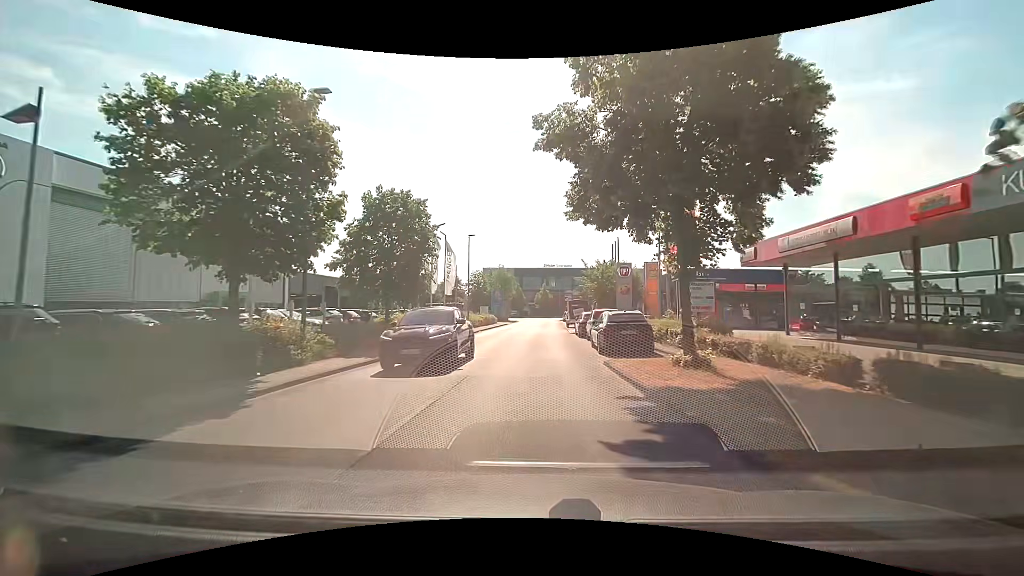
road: unclassified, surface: asphalt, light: Day
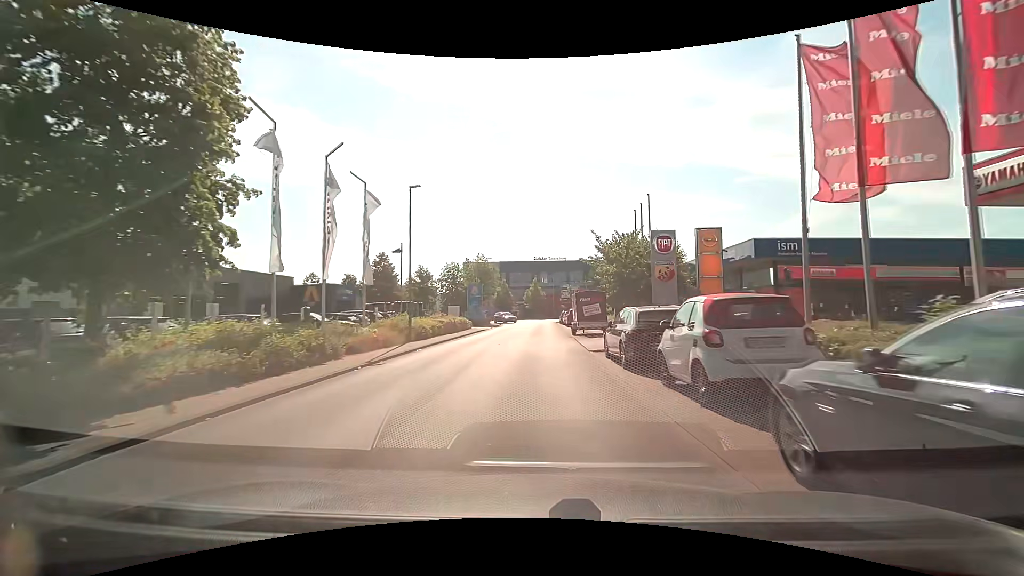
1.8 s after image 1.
(+0.5, +16.8) m; +2°
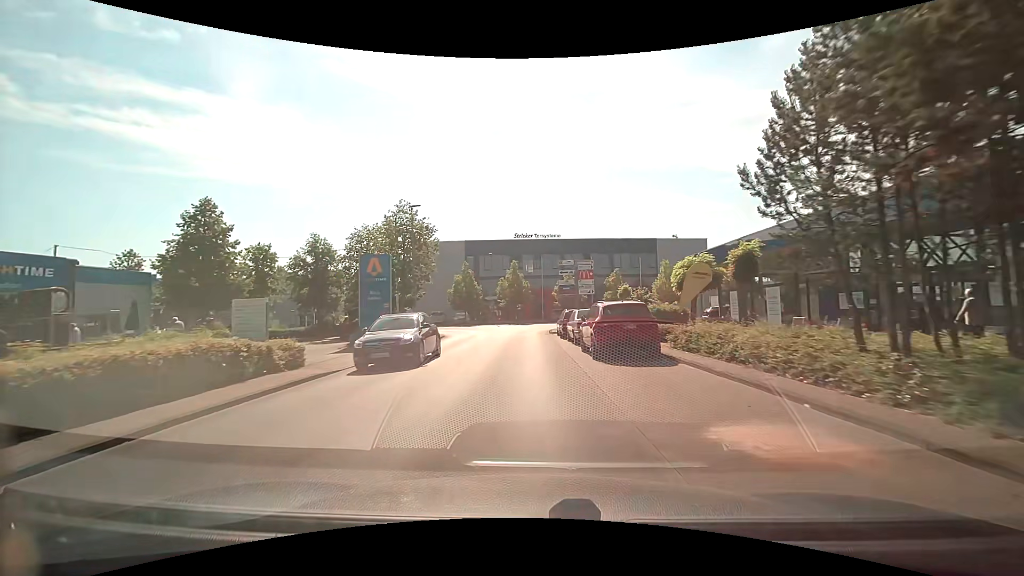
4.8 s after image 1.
(+1.0, +29.9) m; +3°
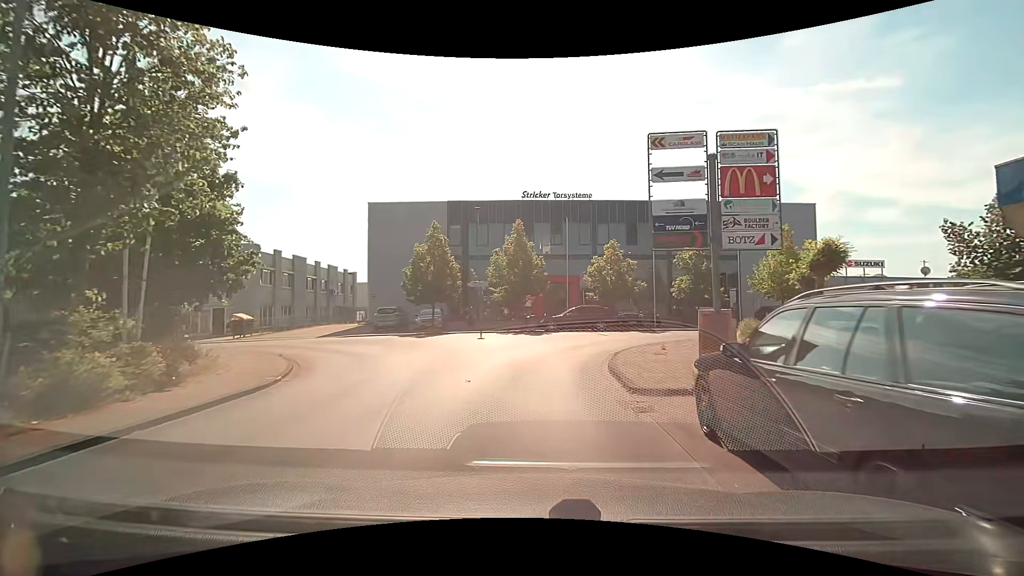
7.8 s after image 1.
(-0.6, +23.0) m; -2°
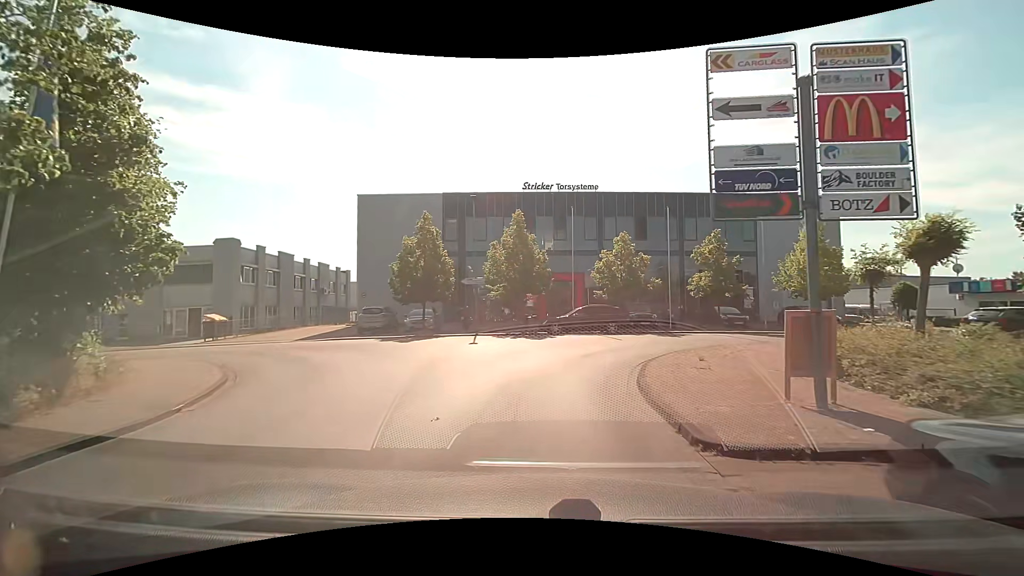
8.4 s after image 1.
(0.0, +3.1) m; 0°
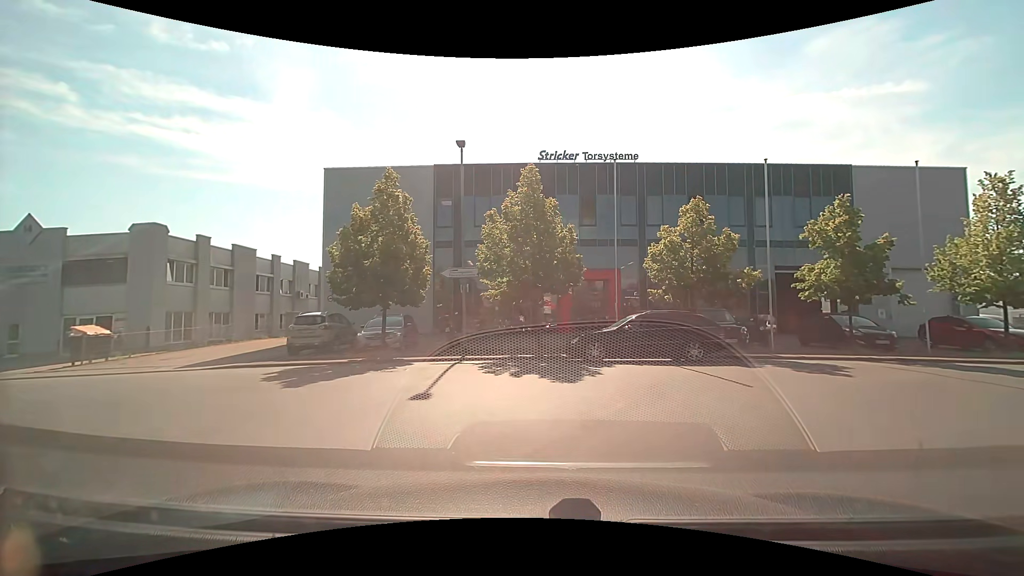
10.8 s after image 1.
(-0.1, +10.2) m; -3°
